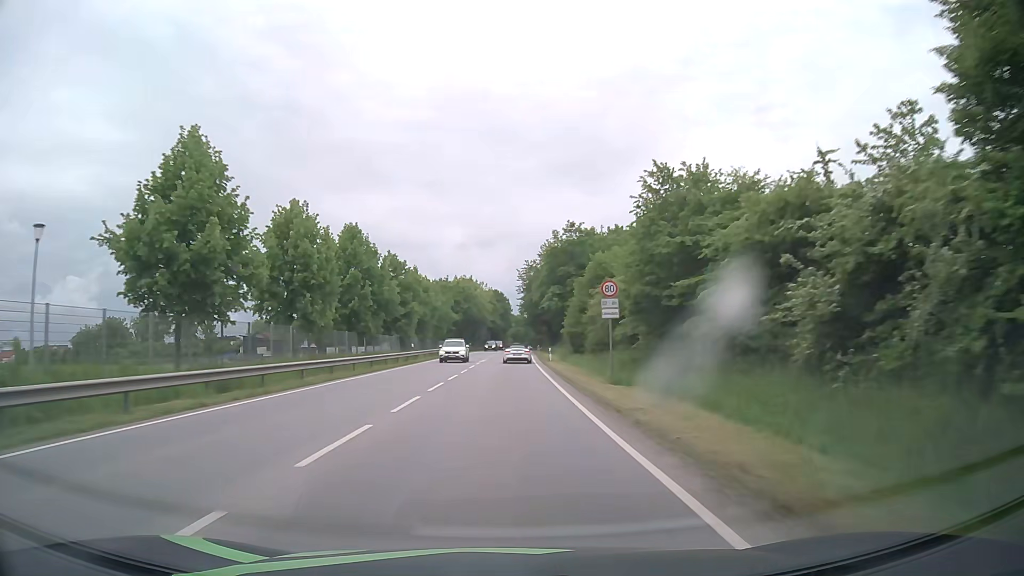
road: primary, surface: asphalt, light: Day
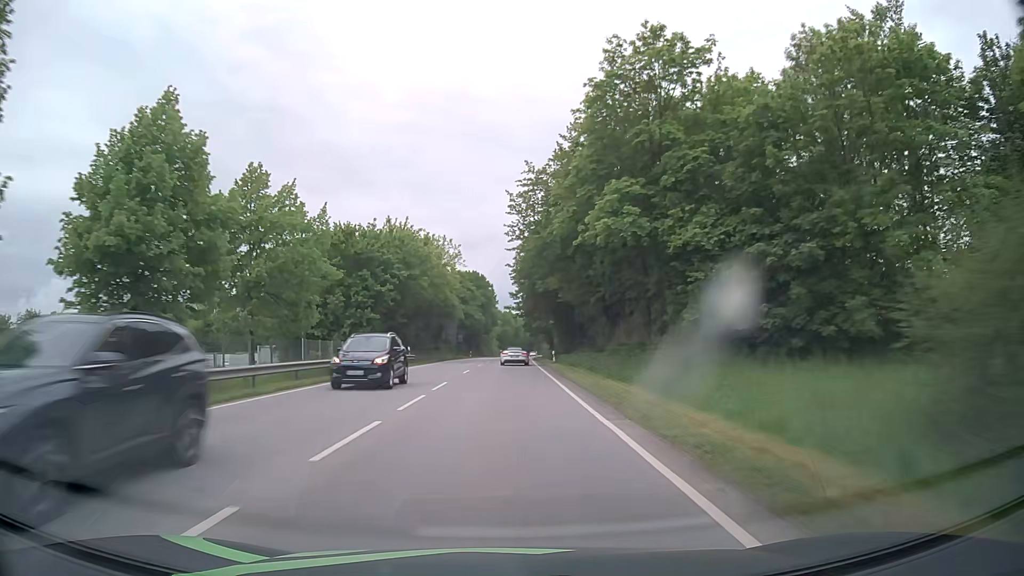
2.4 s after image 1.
(+0.6, +53.4) m; +1°
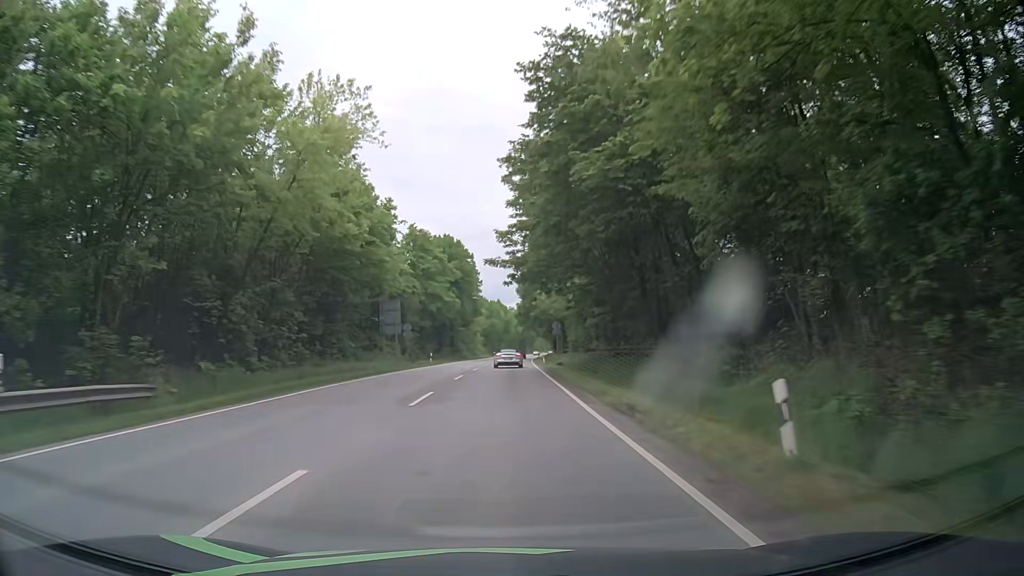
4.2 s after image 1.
(+0.2, +40.3) m; +1°
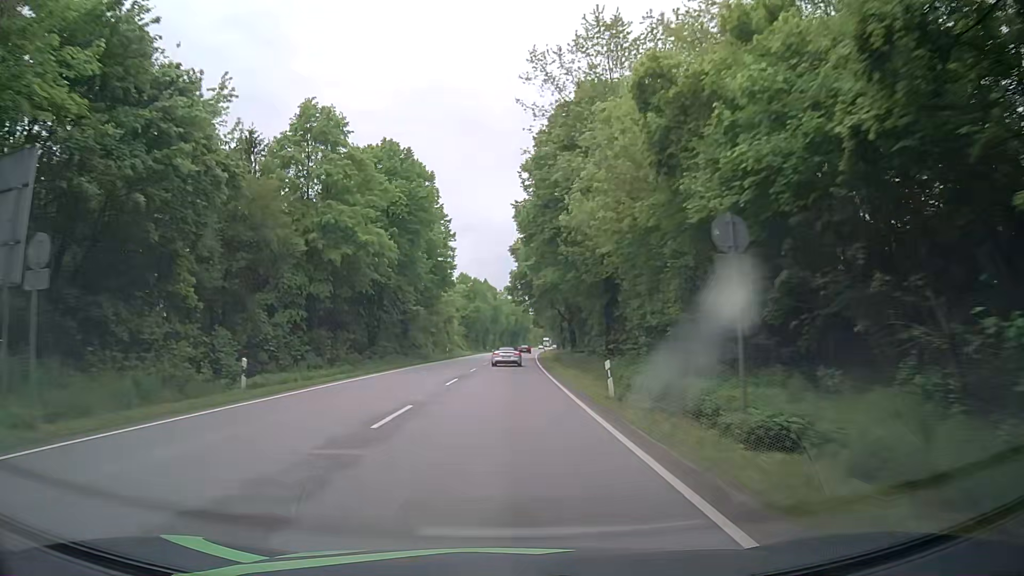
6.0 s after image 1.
(+0.2, +39.9) m; +1°
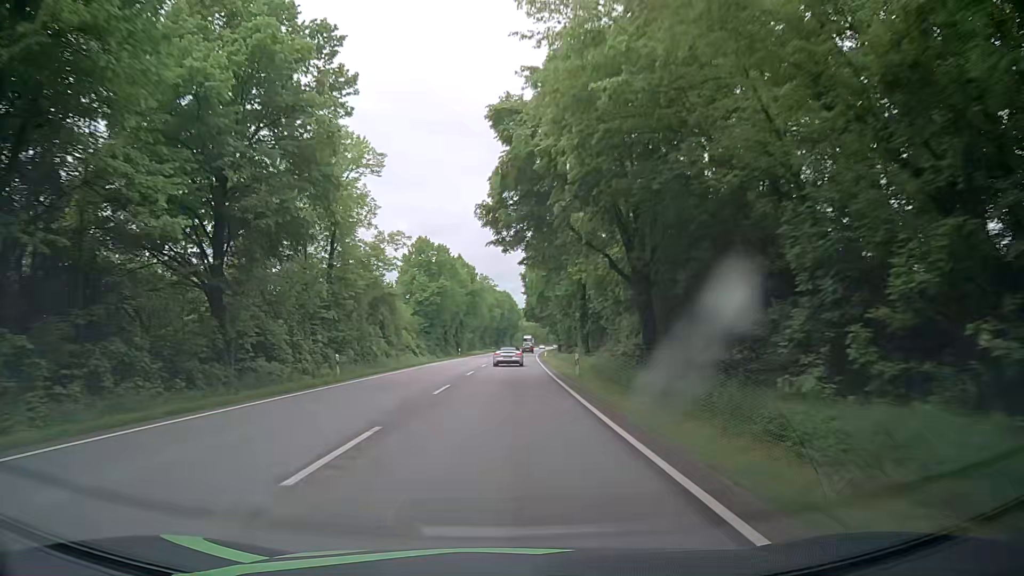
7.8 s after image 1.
(+0.4, +39.8) m; +1°
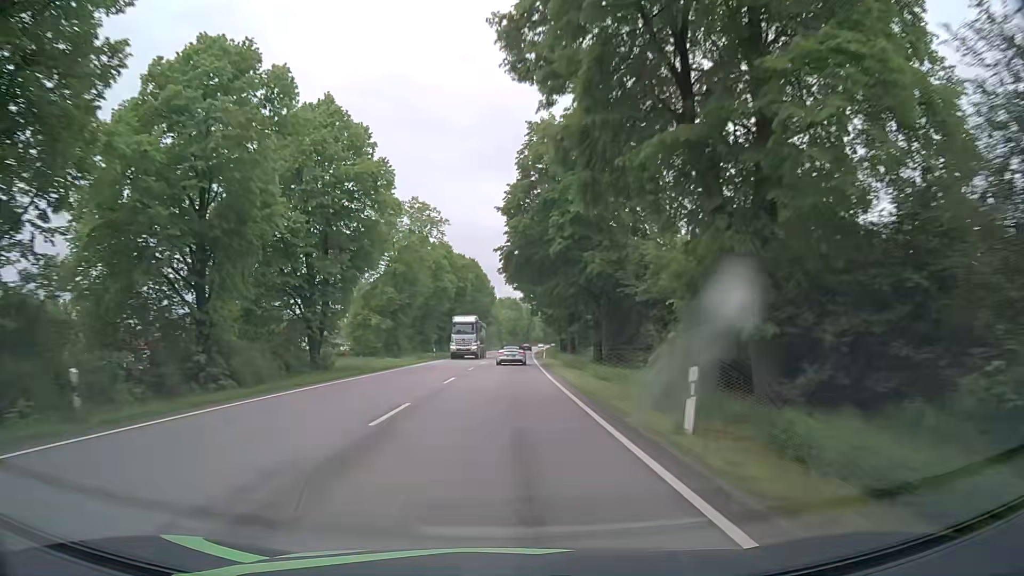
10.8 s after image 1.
(+1.4, +67.2) m; +2°
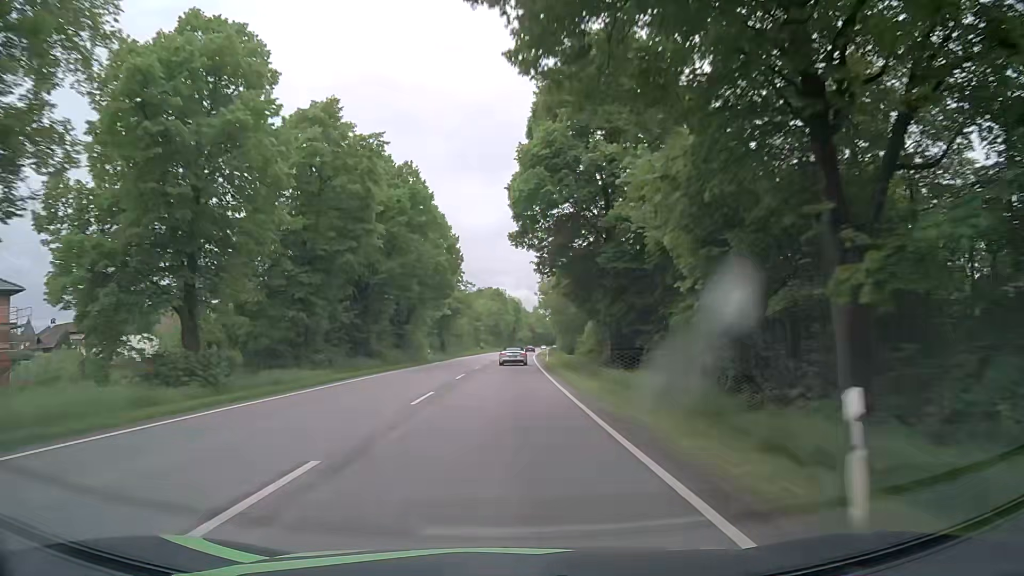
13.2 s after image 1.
(+0.7, +55.1) m; +1°
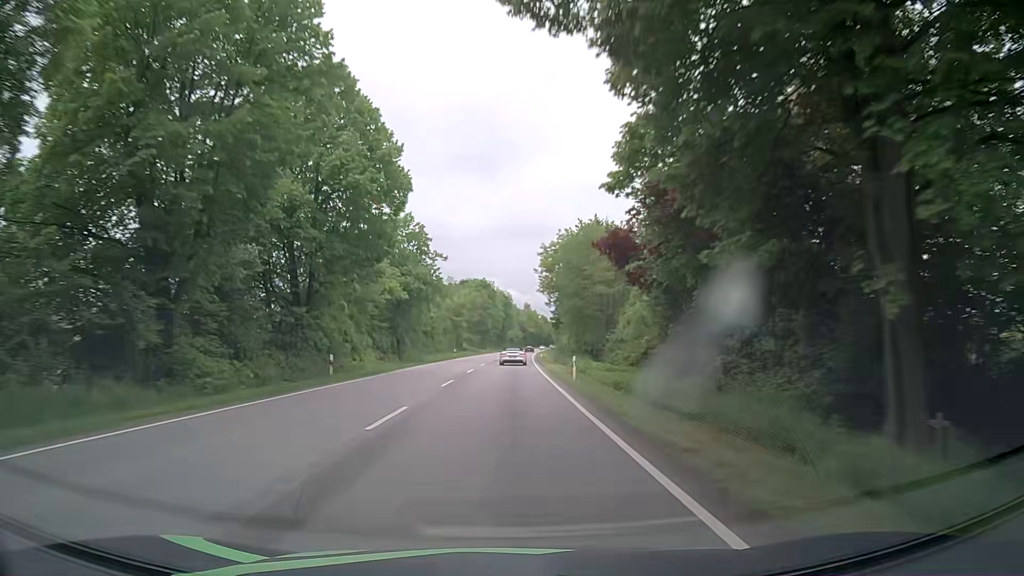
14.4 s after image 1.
(+0.3, +28.4) m; +1°
(0, +10) (0, +20) (0, +30) (0, +40) (0, +50) (+1, +60) (+1, +70) (+1, +80) (+1, +90) (+2, +100) m
